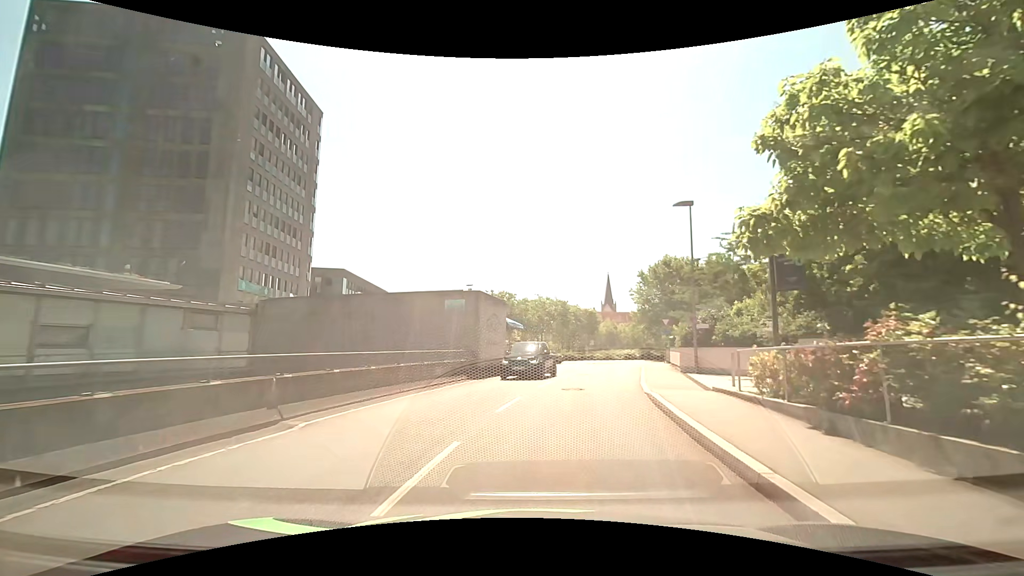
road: residential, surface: asphalt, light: Day
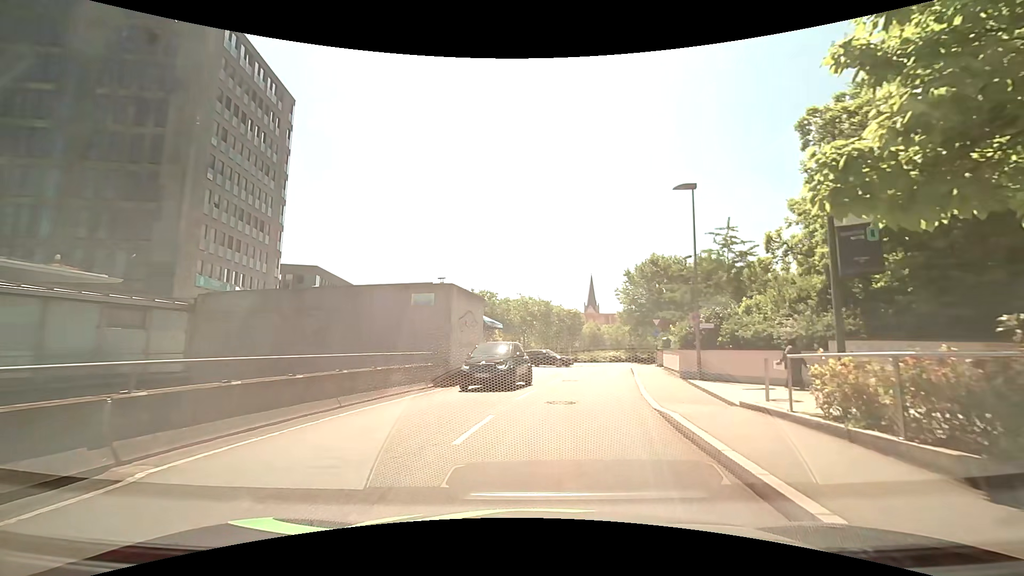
(0.0, +3.1) m; +2°
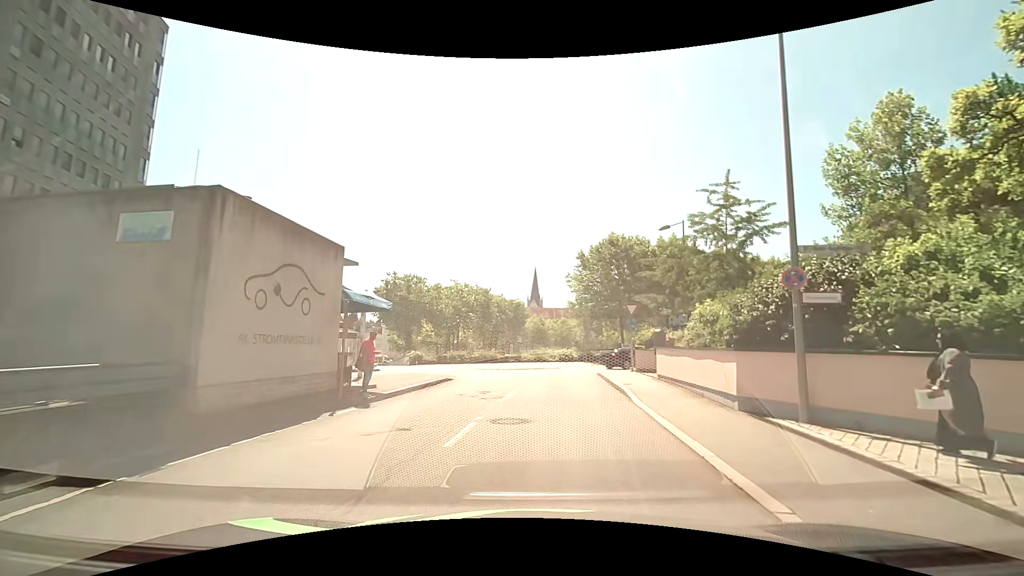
(+0.6, +11.9) m; +6°
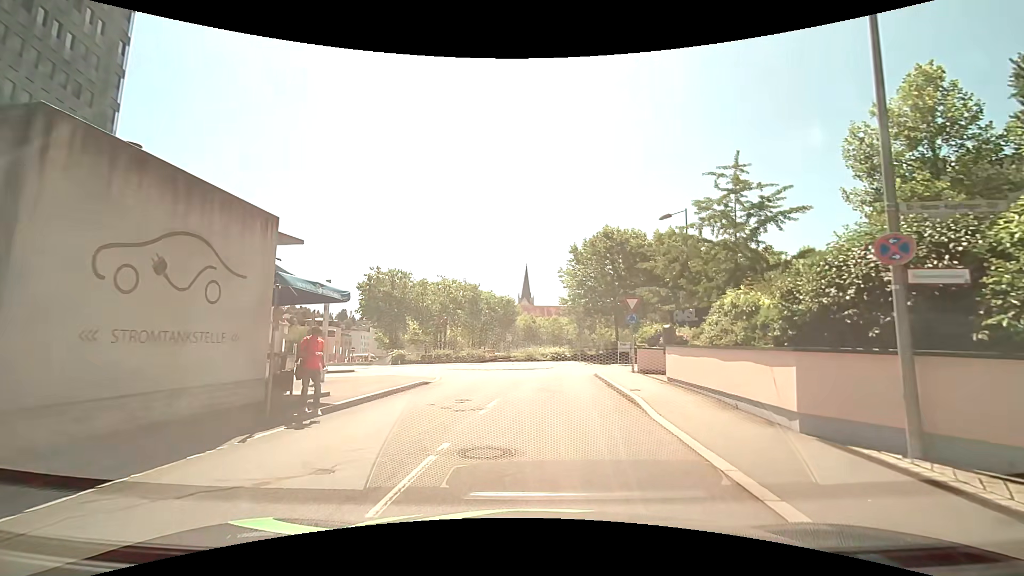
(0.0, +2.8) m; 0°
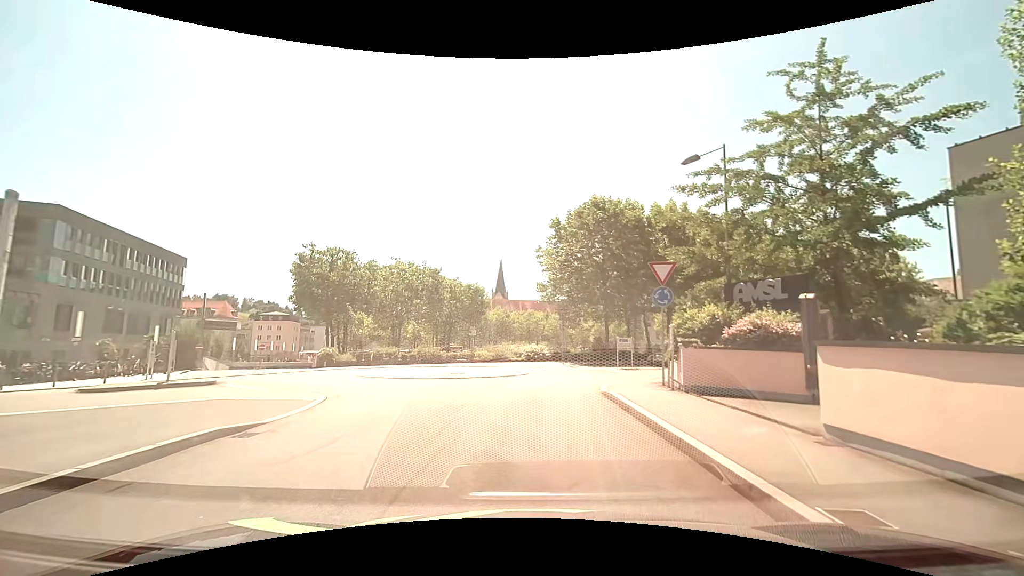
(+0.3, +10.2) m; +2°
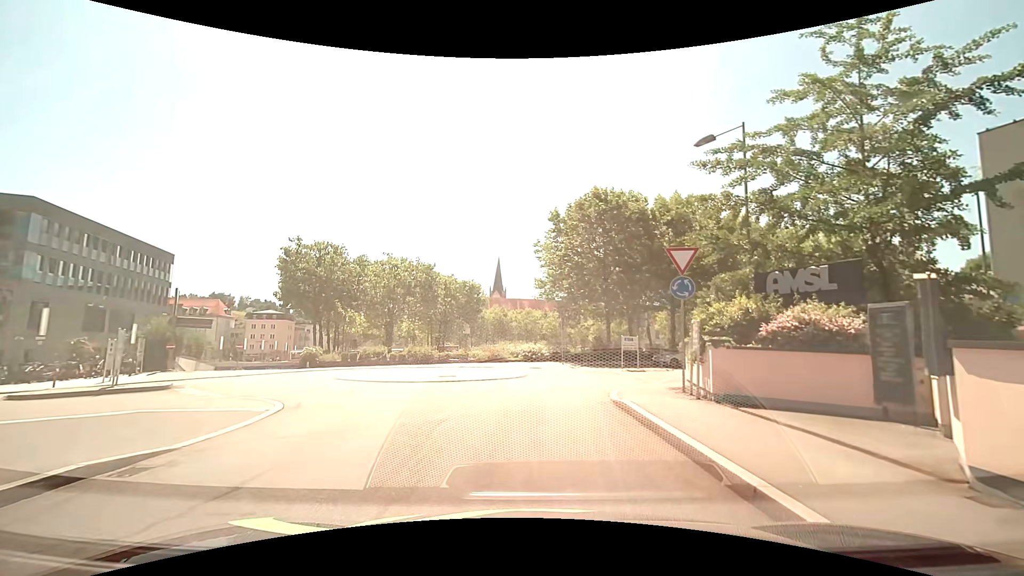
(+0.1, +2.1) m; +1°
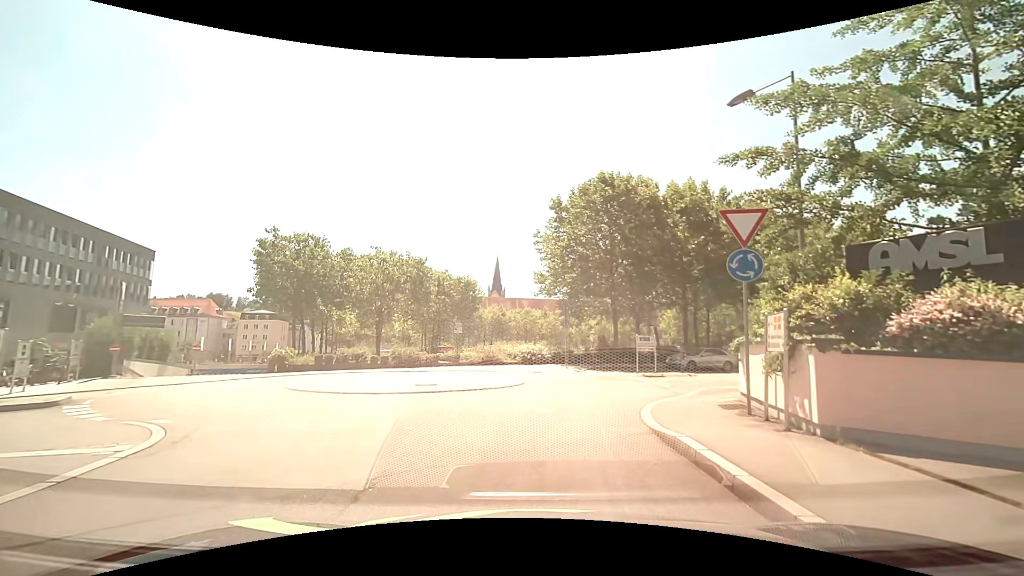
(0.0, +3.6) m; -1°
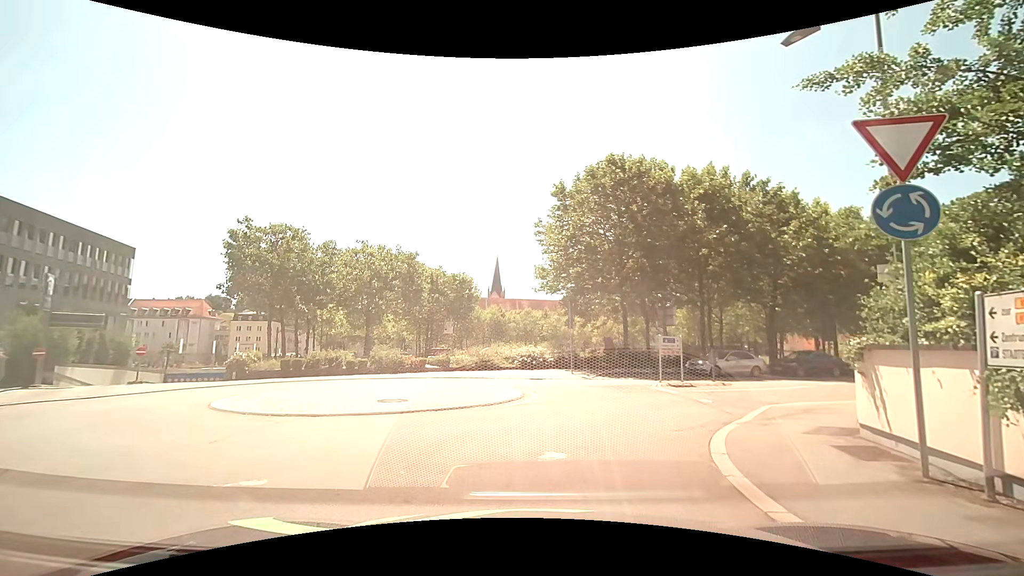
(+0.1, +3.7) m; +1°
(+1, +10) (+7, +17) (+16, +22) (+25, +26) (+34, +29) (+44, +32) (+54, +33) (+64, +33) (+74, +31) (+83, +27) m
